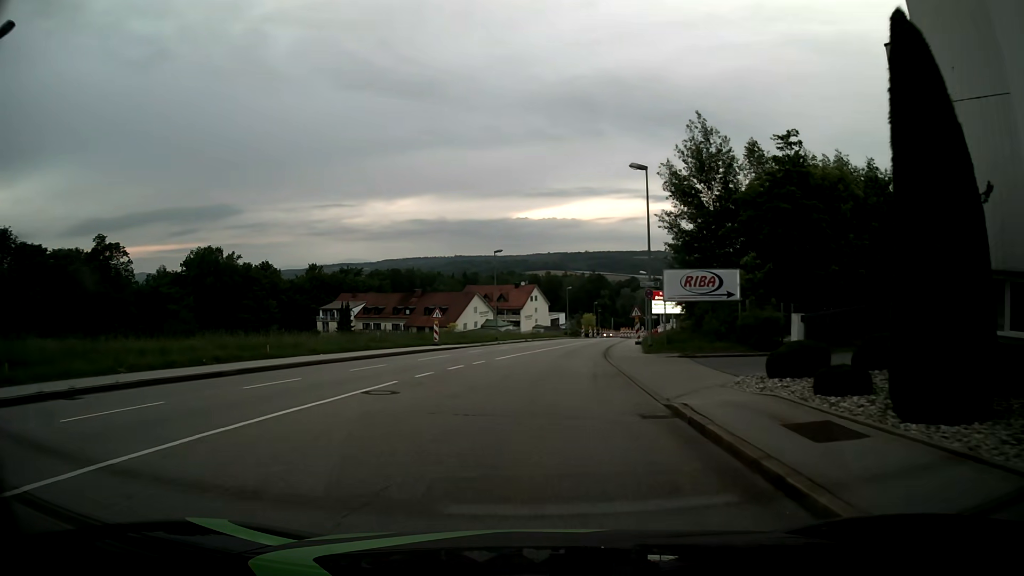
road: tertiary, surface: asphalt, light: Day
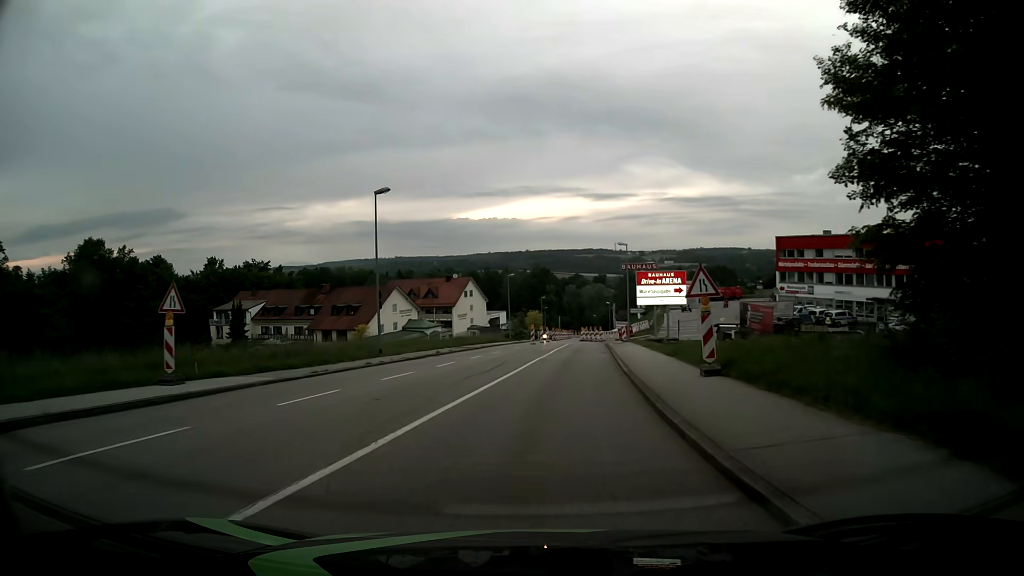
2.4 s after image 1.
(+1.4, +27.5) m; +6°
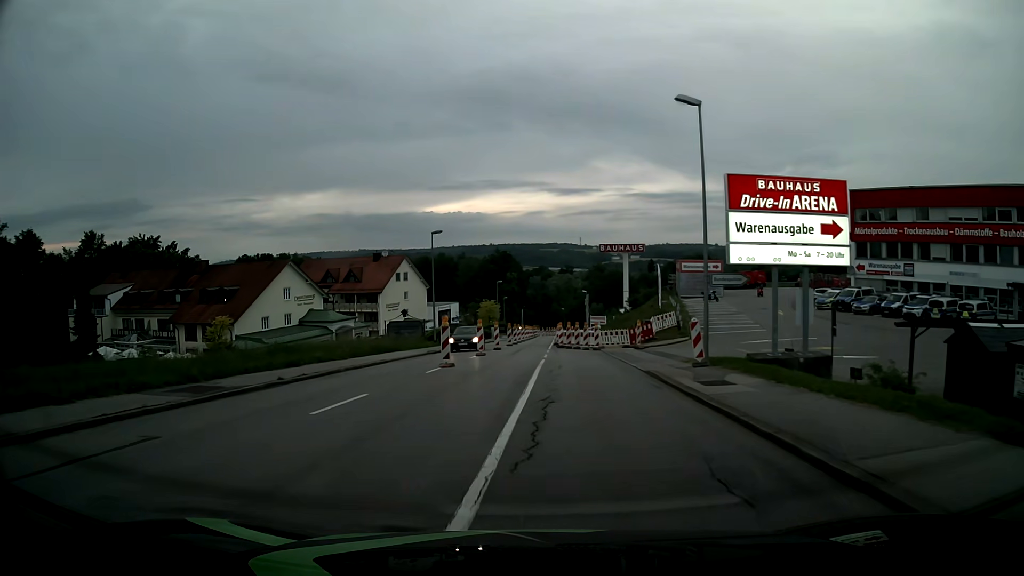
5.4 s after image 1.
(+1.4, +34.5) m; +4°
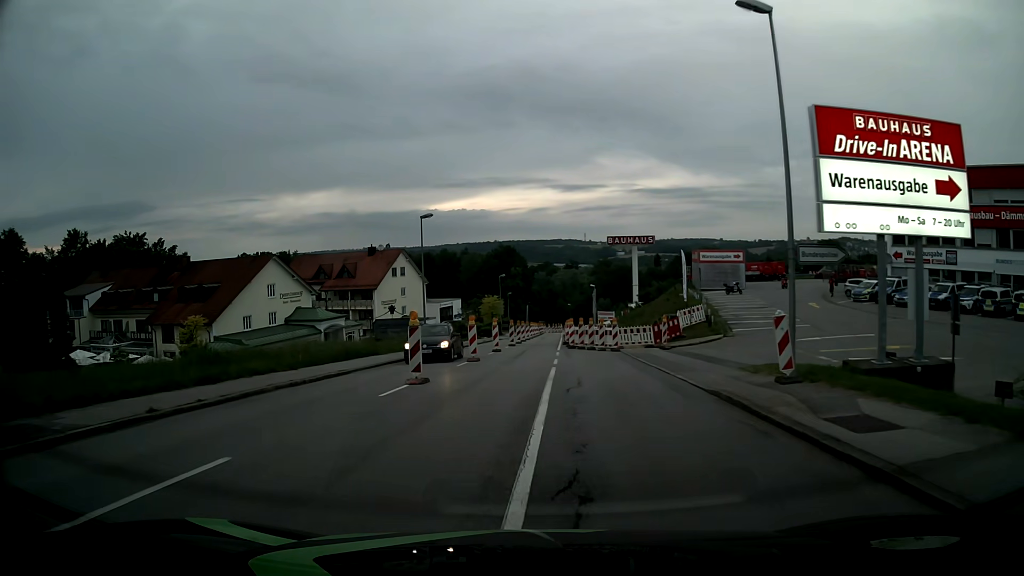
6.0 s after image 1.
(-0.1, +6.3) m; -1°
